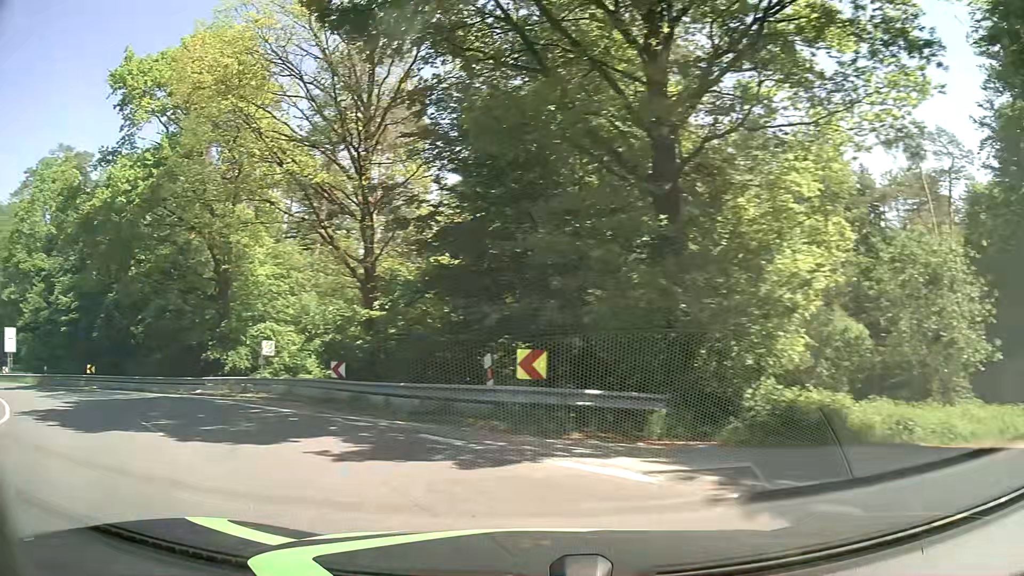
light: Day
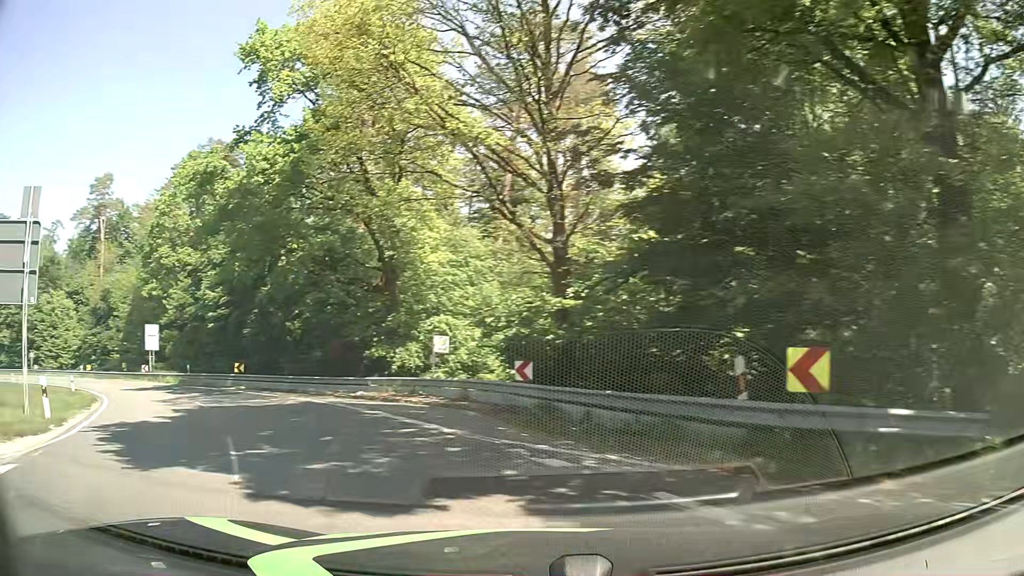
(-0.6, +4.1) m; -17°
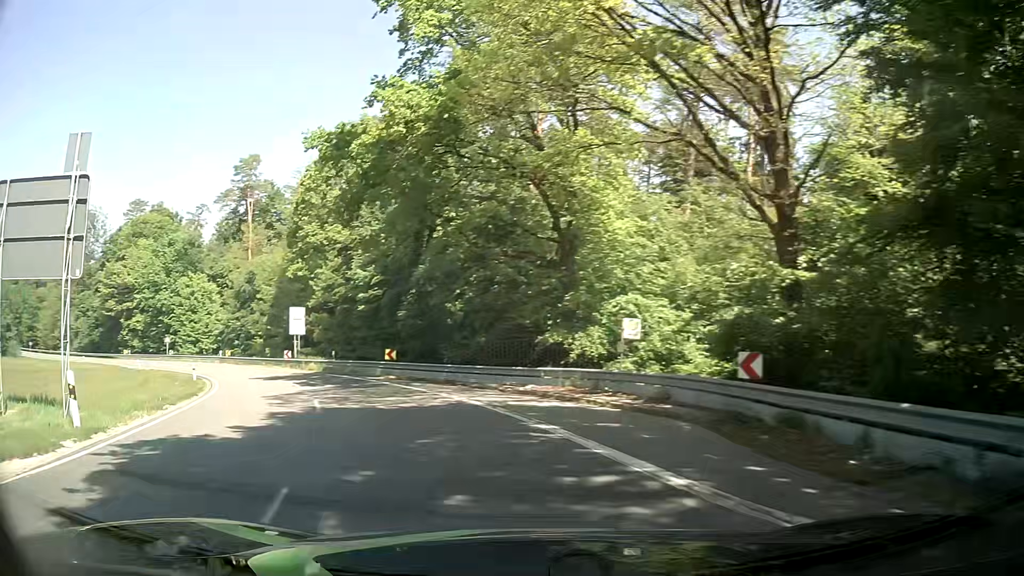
(-0.7, +4.9) m; -15°
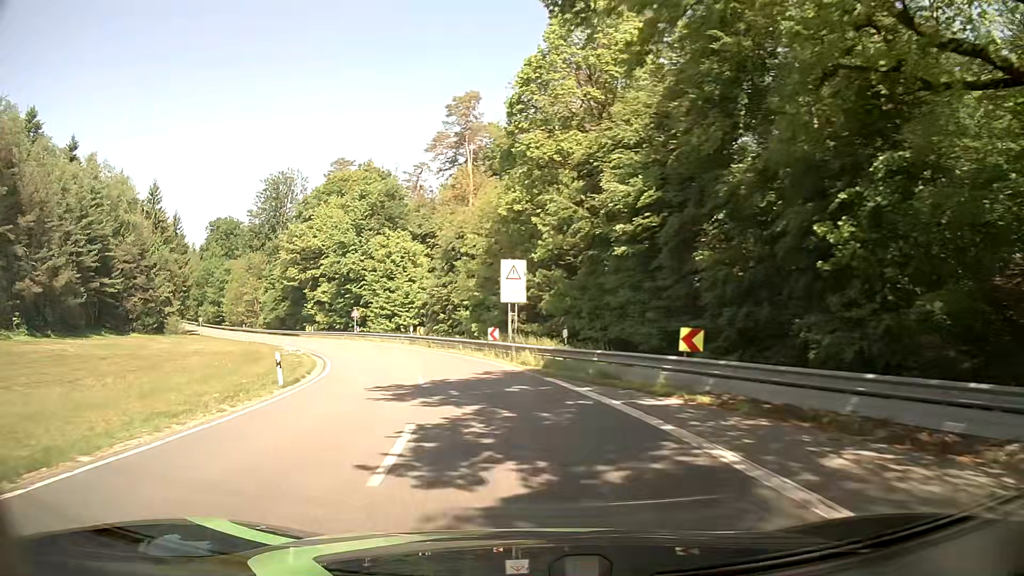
(-5.0, +19.1) m; -23°
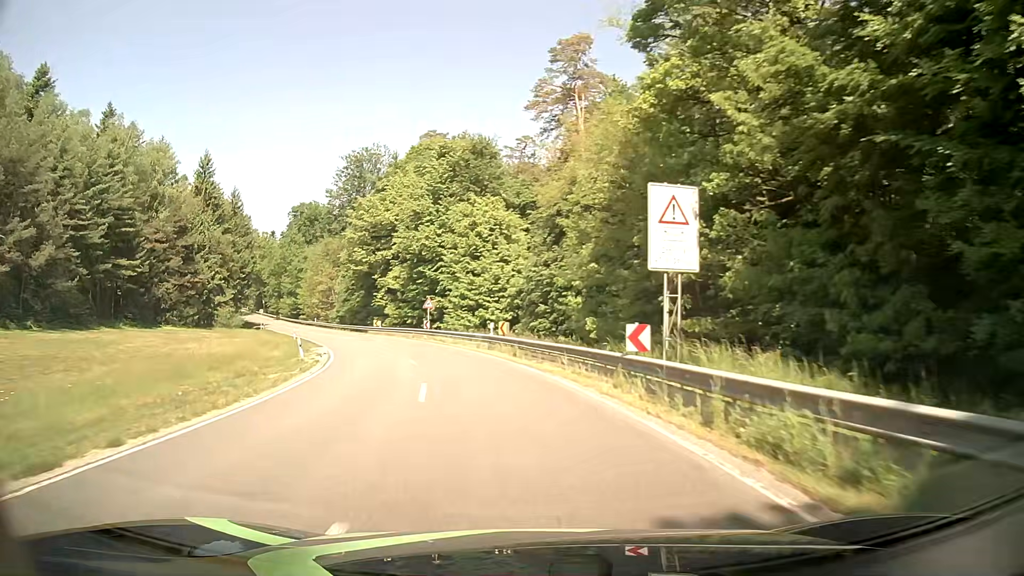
(-1.4, +17.0) m; -9°
